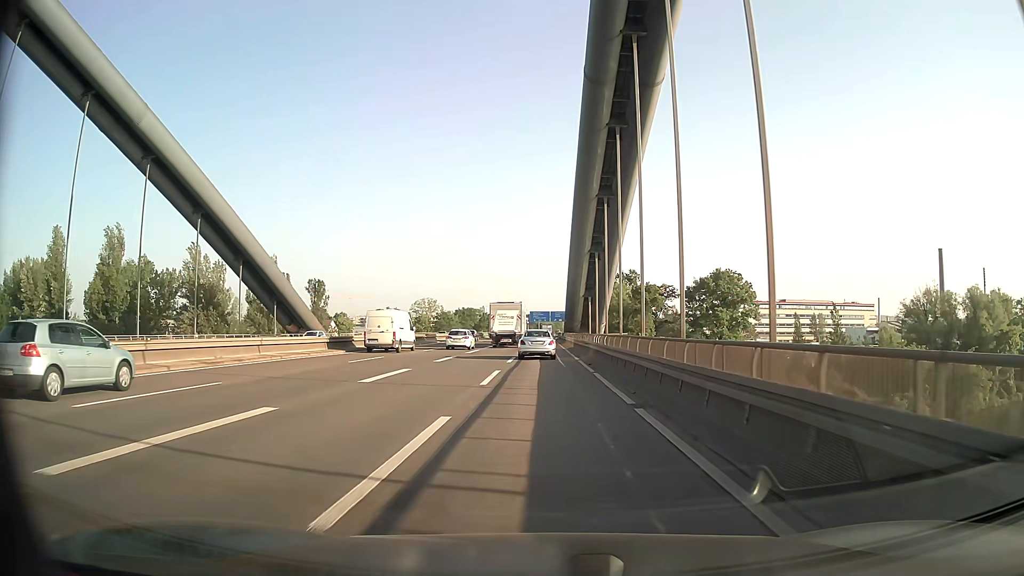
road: motorway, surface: asphalt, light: Day
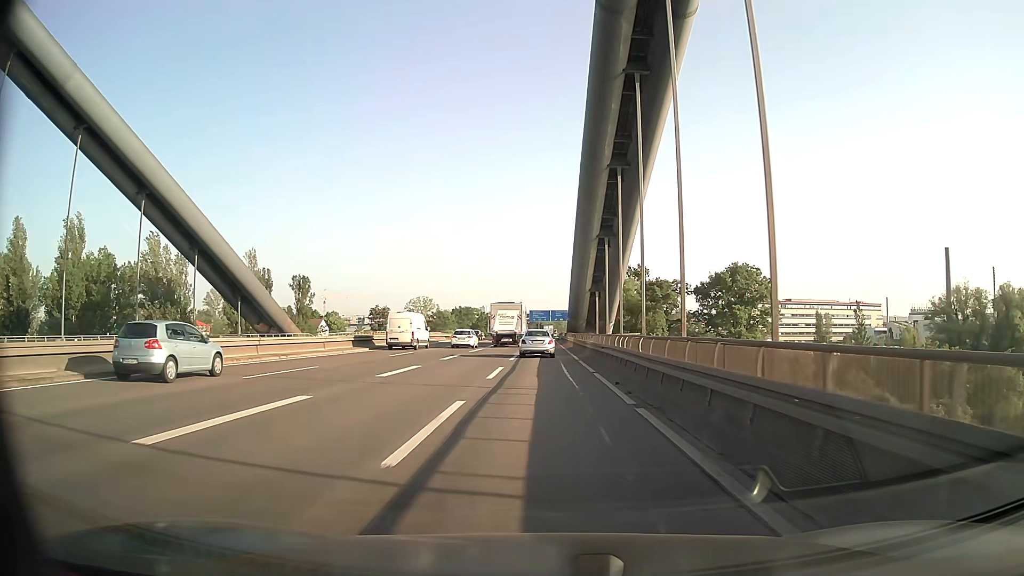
(0.0, +10.3) m; 0°
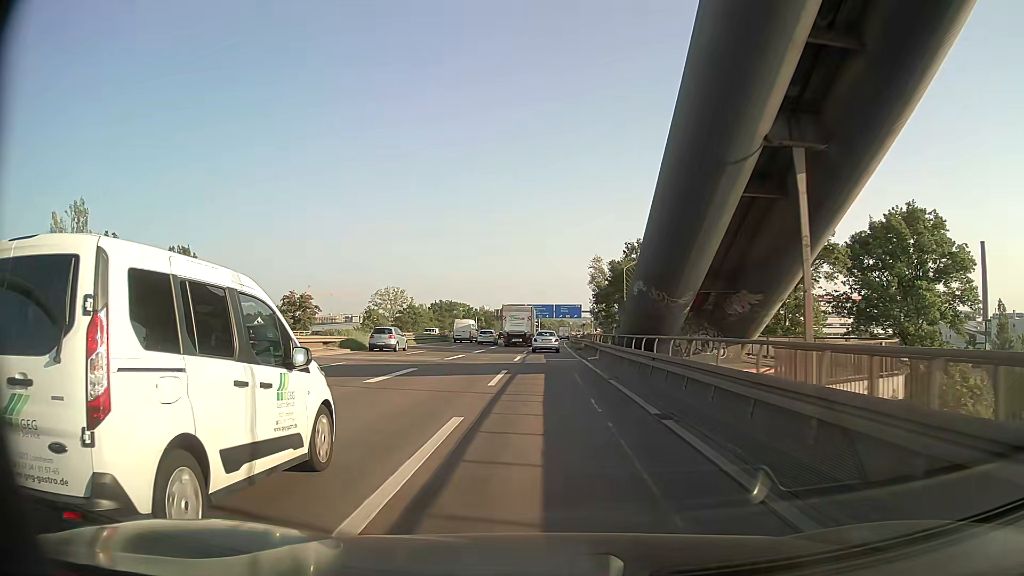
(-0.4, +51.7) m; 0°
(0, +10) (0, +20) (0, +30) (0, +40) (0, +50) (0, +60) (+1, +70) (+1, +80) (+1, +90) (+2, +100) m
